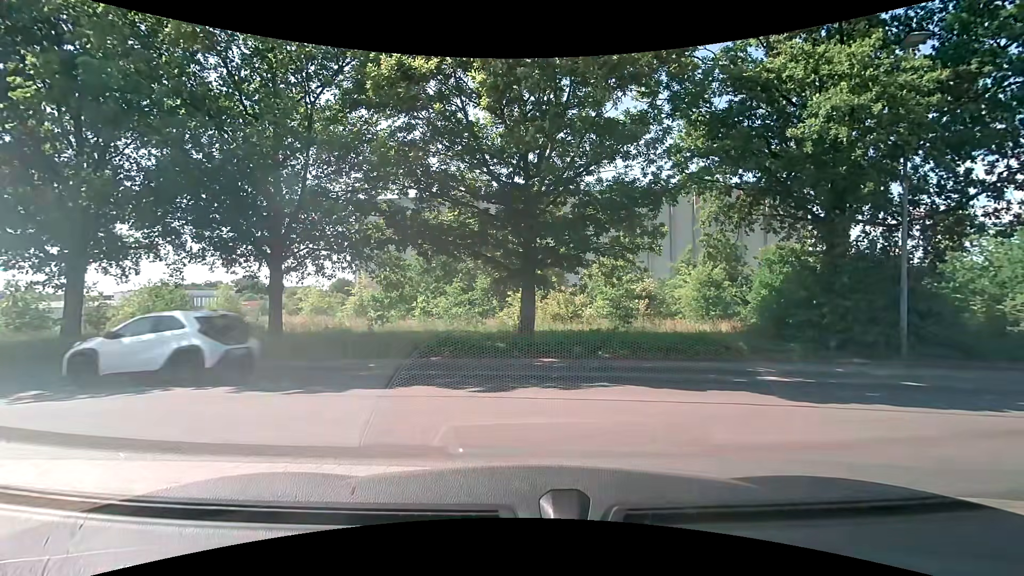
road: service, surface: paving_stones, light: Day
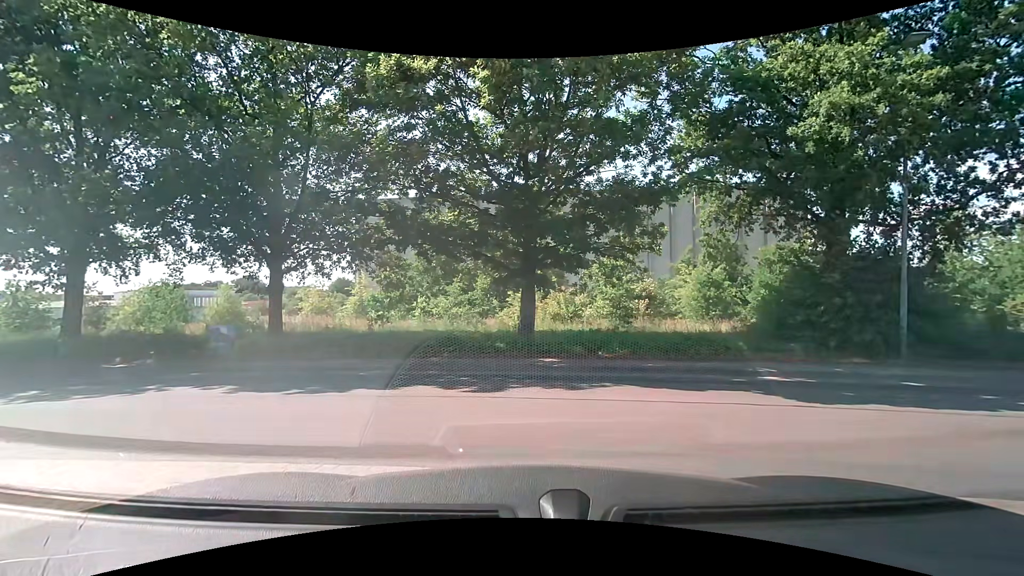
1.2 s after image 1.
(0.0, 0.0) m; 0°
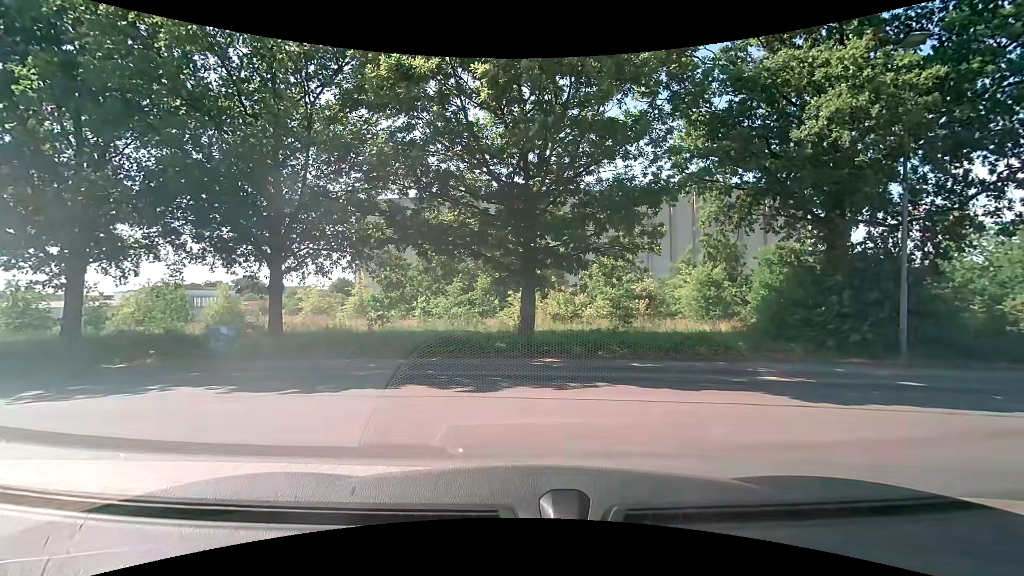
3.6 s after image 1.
(0.0, 0.0) m; 0°
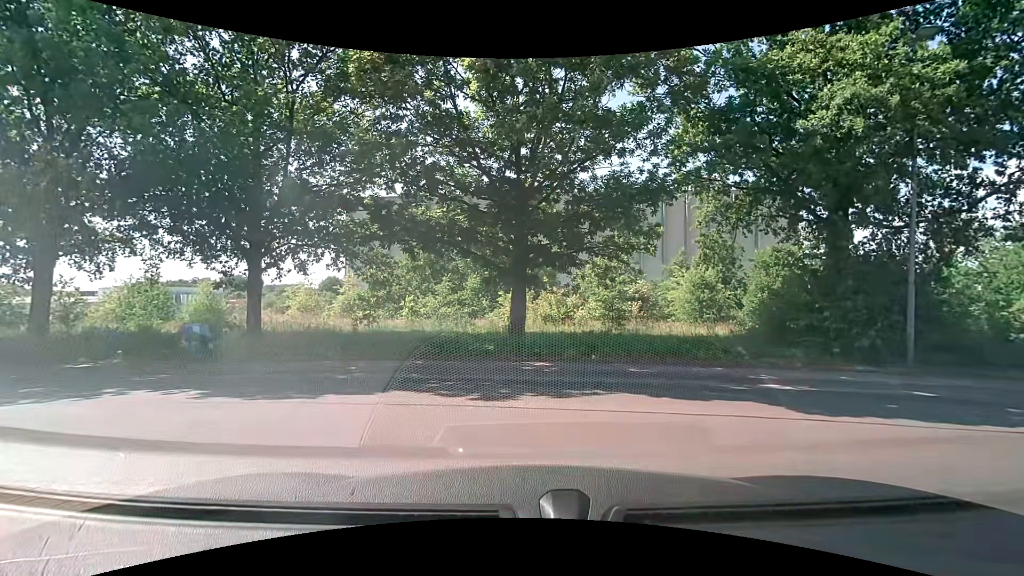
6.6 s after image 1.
(0.0, +0.6) m; 0°
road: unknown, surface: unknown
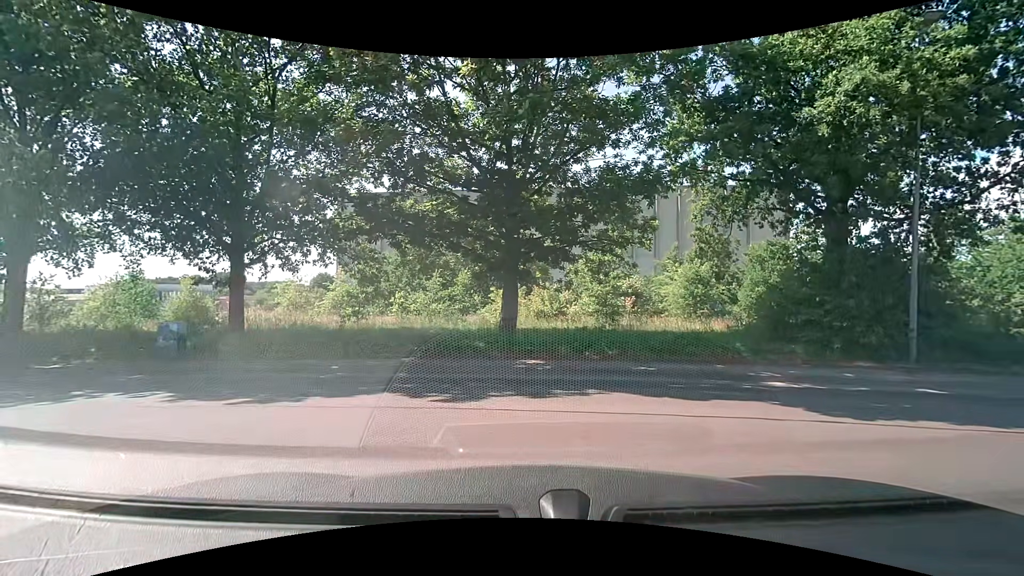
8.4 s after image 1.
(0.0, +0.5) m; 0°
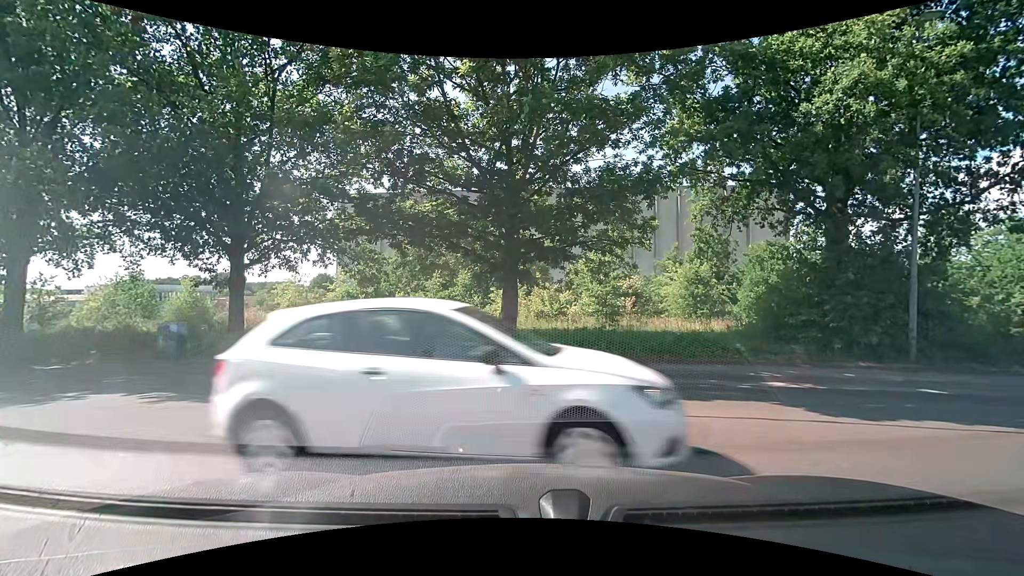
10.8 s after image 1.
(0.0, +0.1) m; 0°
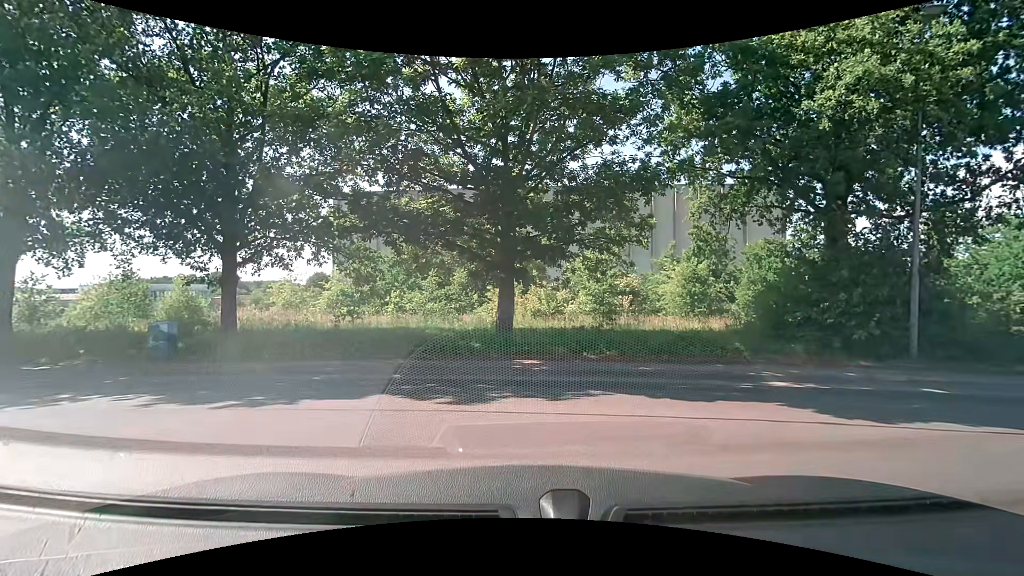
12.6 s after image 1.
(0.0, +0.2) m; 0°
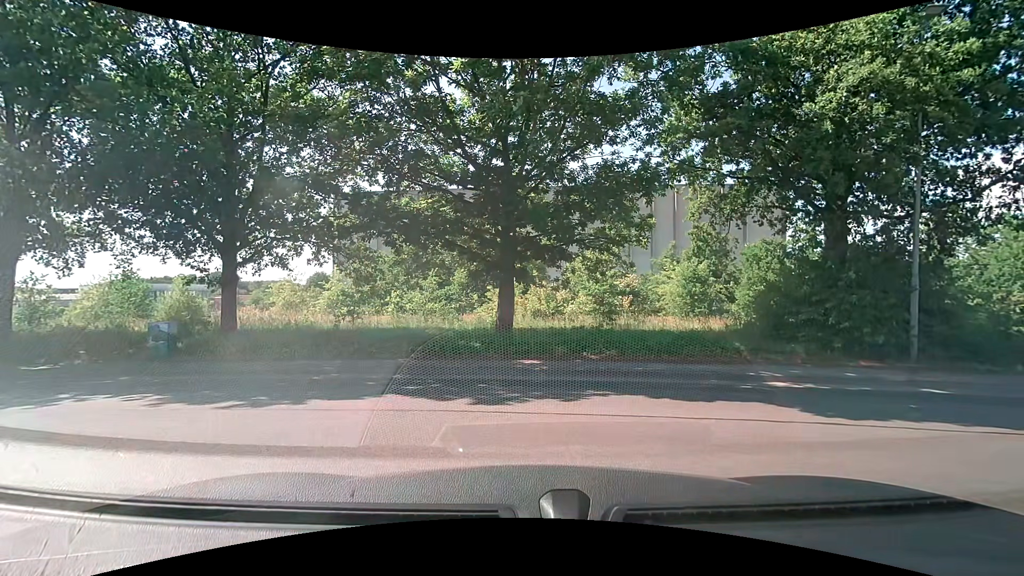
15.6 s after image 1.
(0.0, +0.1) m; 0°
